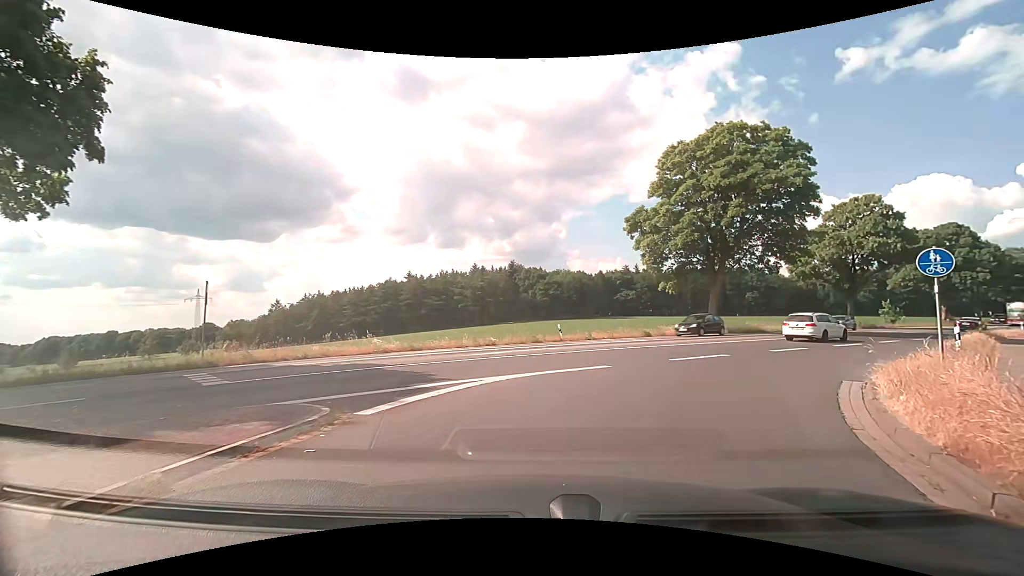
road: residential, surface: asphalt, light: Day
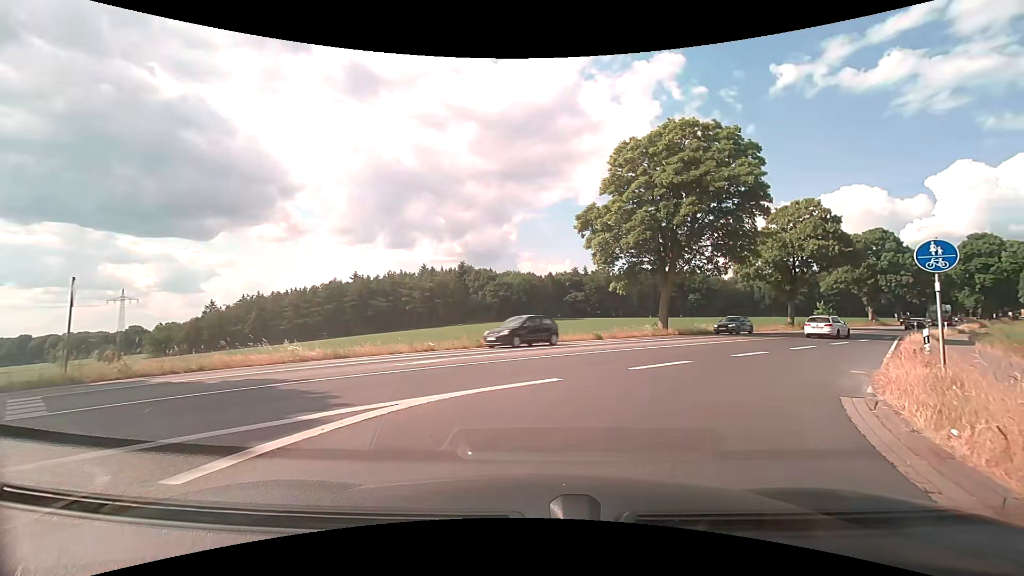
(+0.1, +2.3) m; +5°
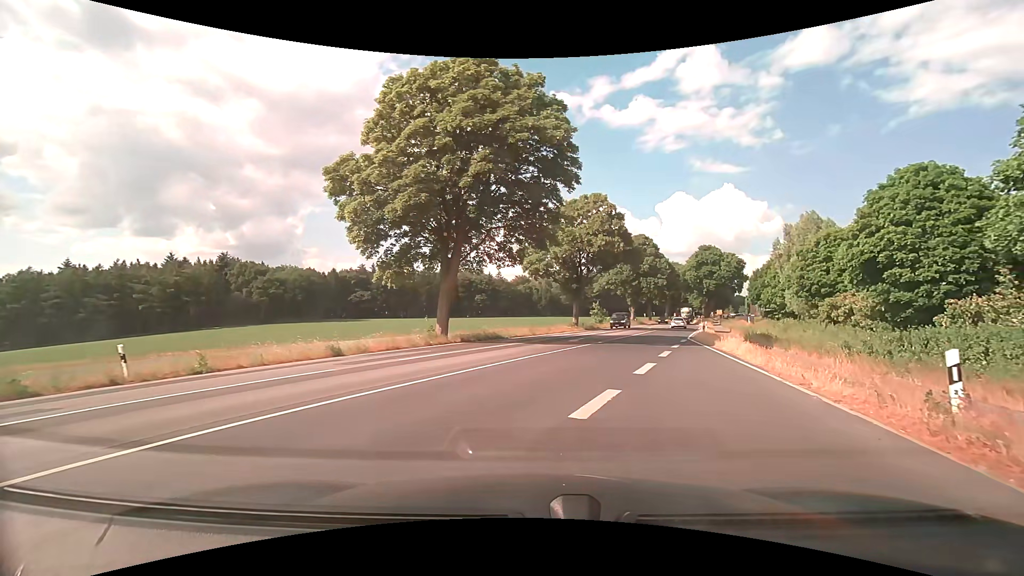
(+2.6, +11.5) m; +24°
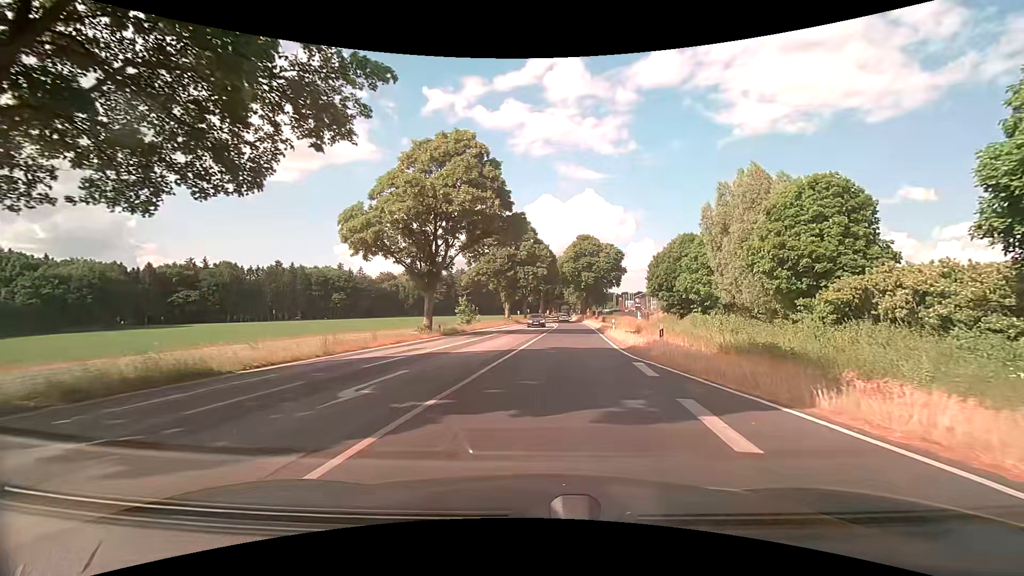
(+2.7, +19.6) m; +15°
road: primary
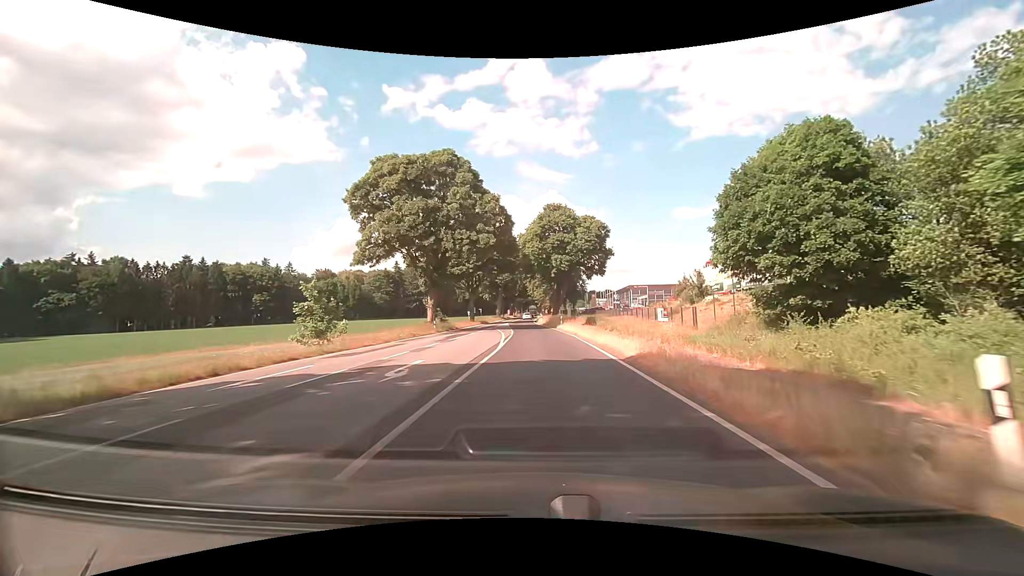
(+2.3, +34.0) m; +4°
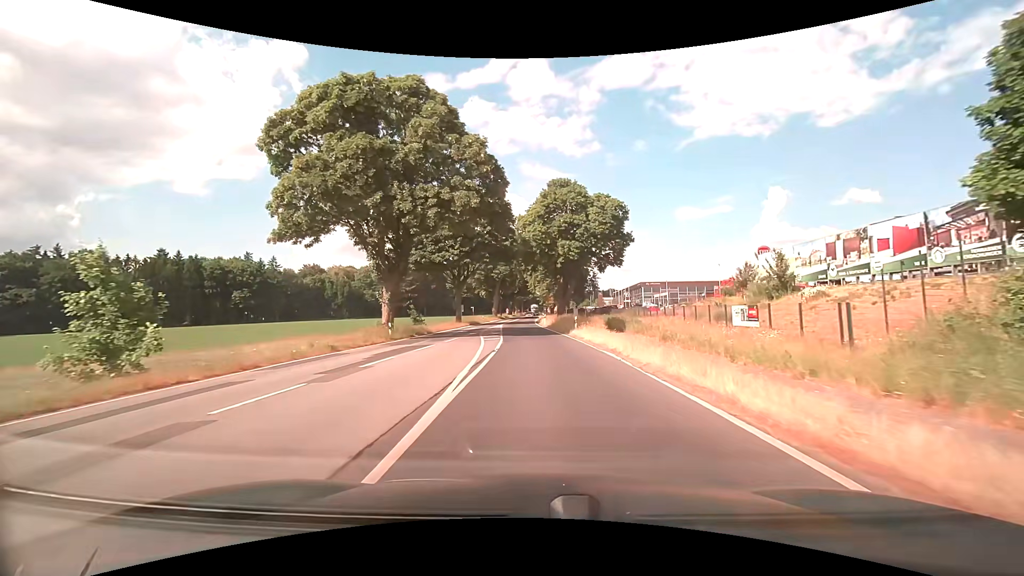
(0.0, +15.0) m; 0°
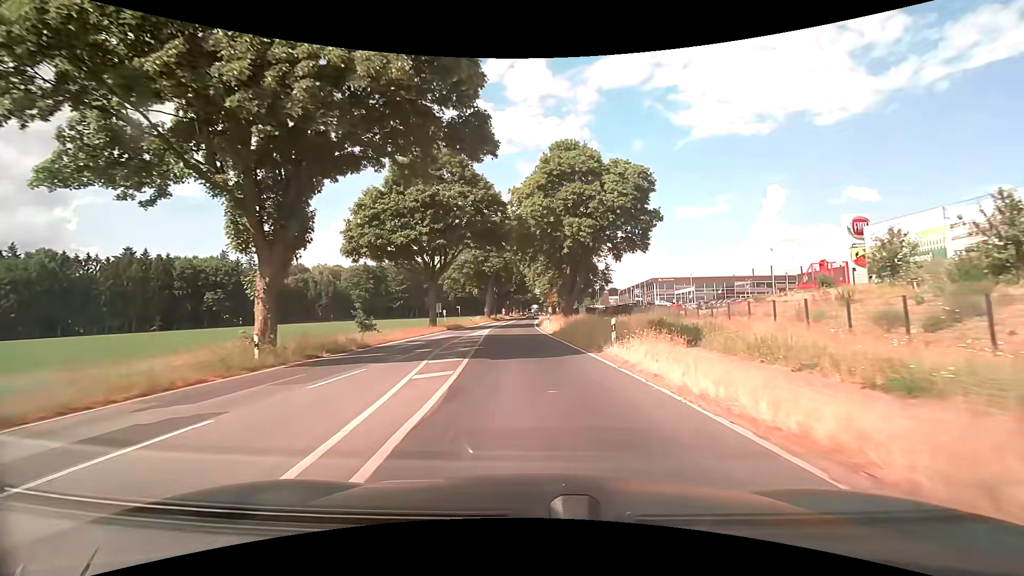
(+0.1, +15.5) m; 0°
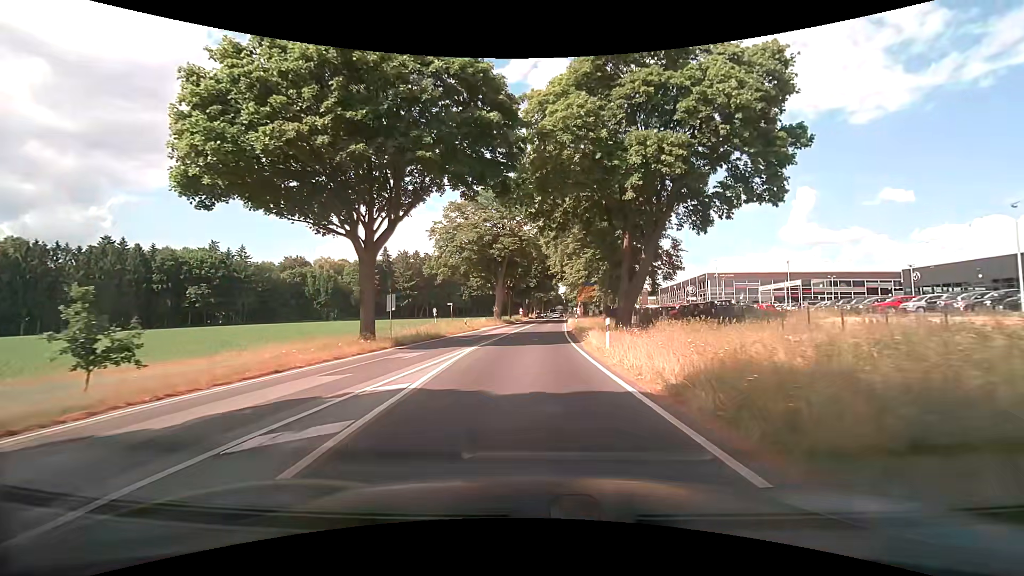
(-0.4, +23.3) m; -3°
(0, +10) (0, +20) (0, +30) (0, +40) (+1, +50) (+2, +60) (+2, +70) (+3, +80) (+3, +90) (+4, +100) m
